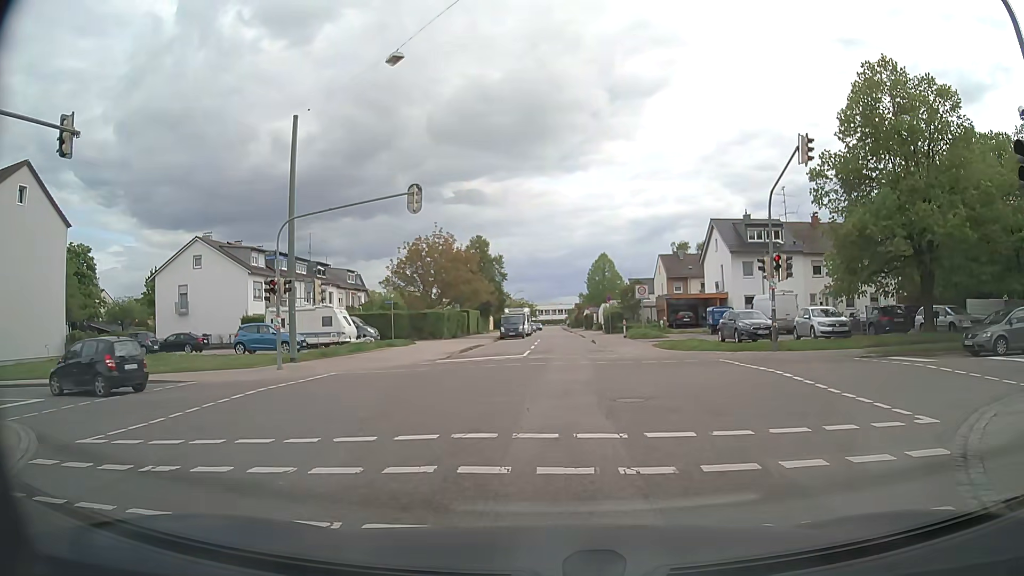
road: residential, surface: asphalt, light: Day
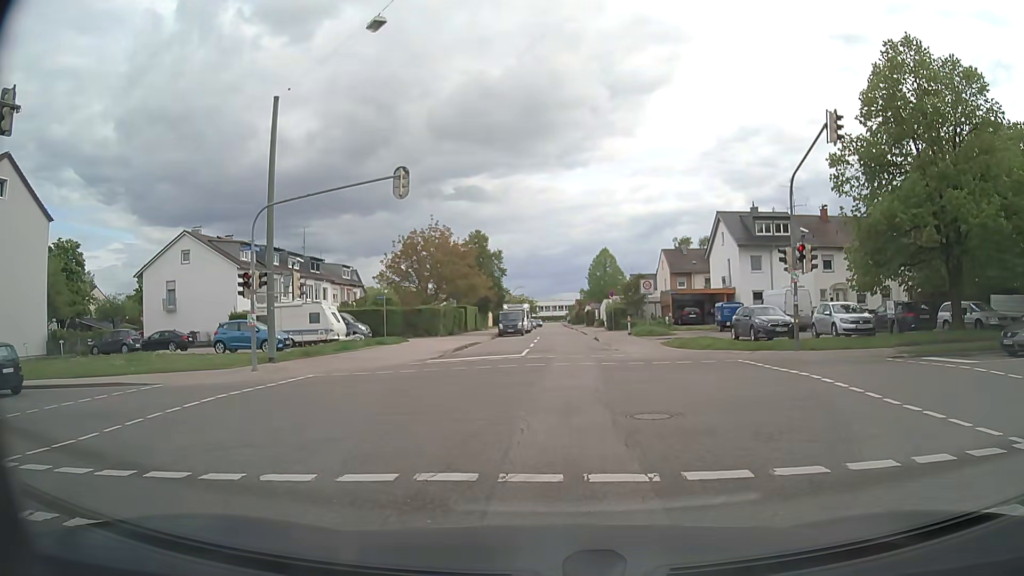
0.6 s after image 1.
(0.0, +2.2) m; -1°
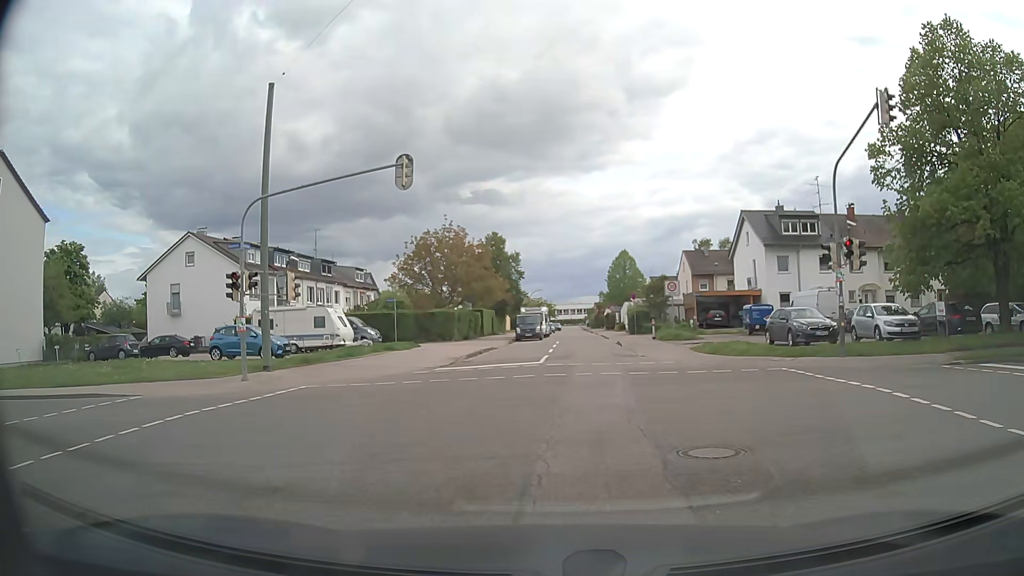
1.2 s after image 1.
(0.0, +2.2) m; -3°
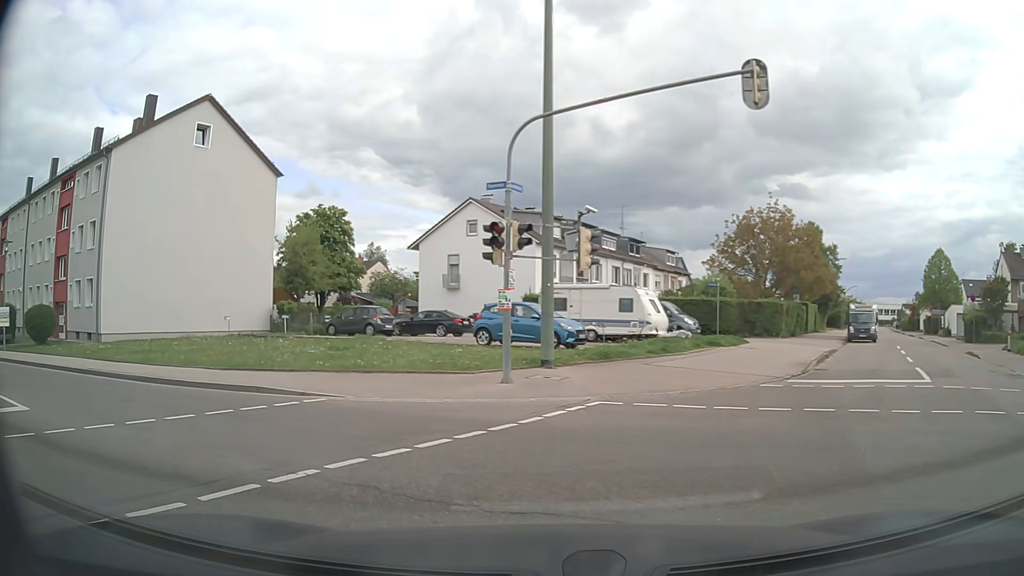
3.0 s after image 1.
(-1.4, +6.7) m; -25°
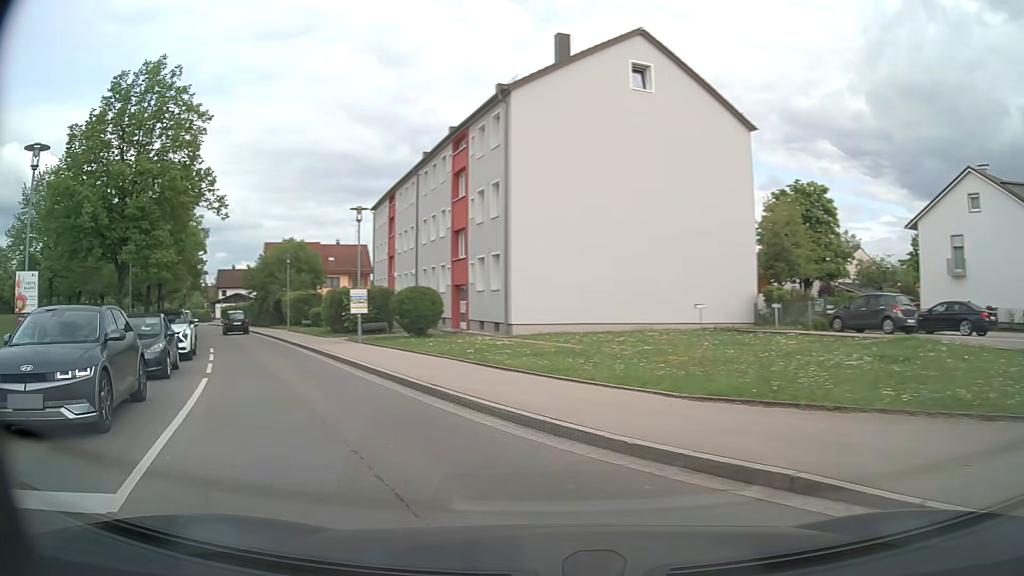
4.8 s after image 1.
(-2.8, +8.0) m; -39°
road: tertiary
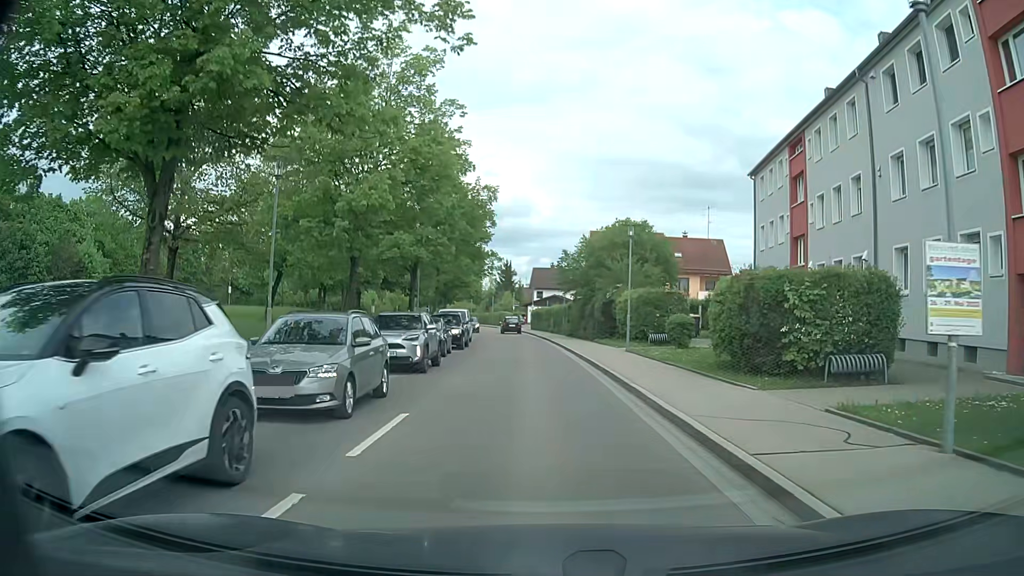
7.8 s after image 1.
(-7.1, +18.1) m; -28°
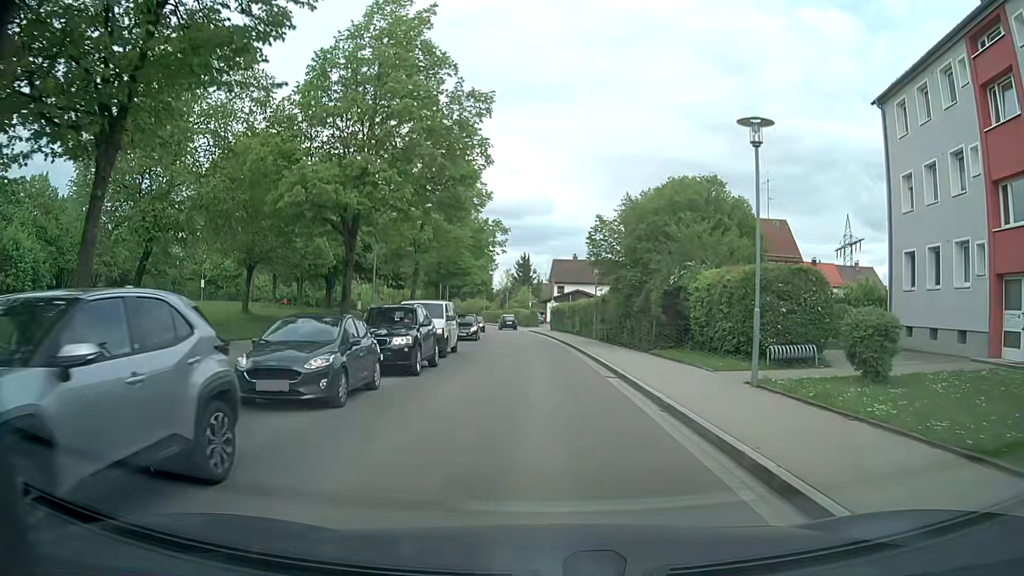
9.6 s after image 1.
(-0.2, +14.6) m; -2°
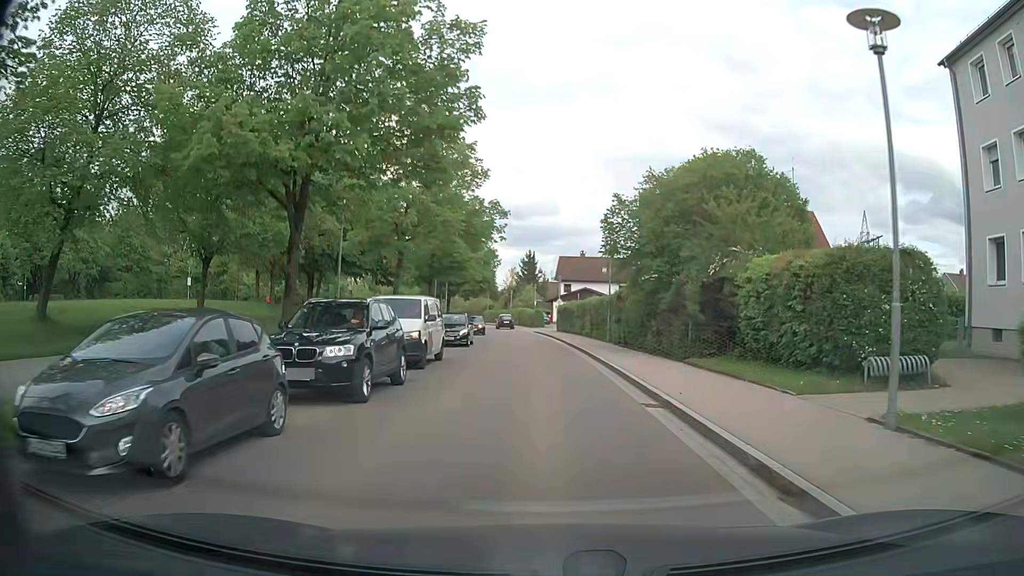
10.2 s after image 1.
(0.0, +5.2) m; -1°
(0, +10) (0, +20) (0, +30) (-1, +40) (-1, +50) (-2, +60) (-3, +70) (-5, +80) (-6, +90) (-8, +99) m
